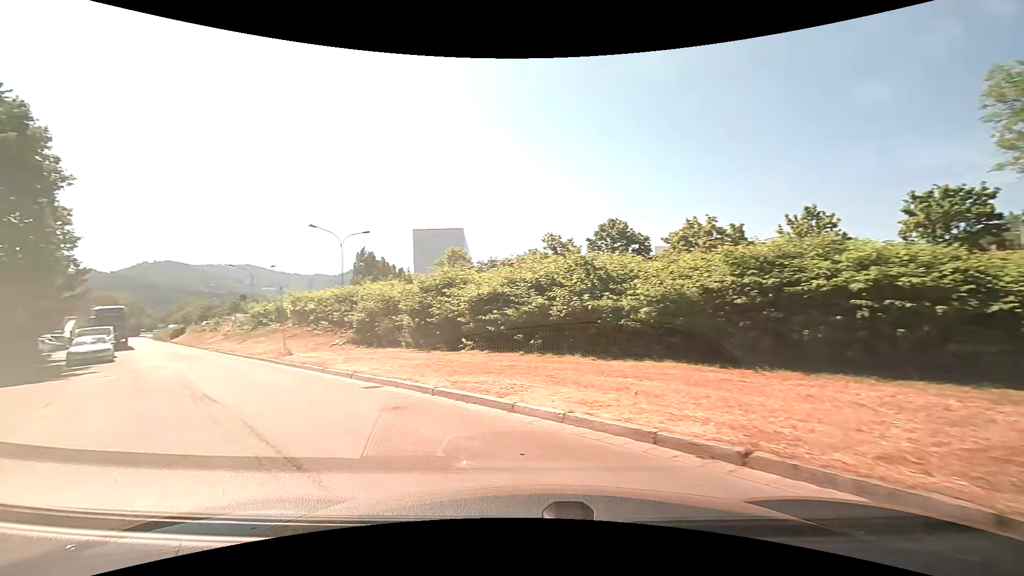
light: Day
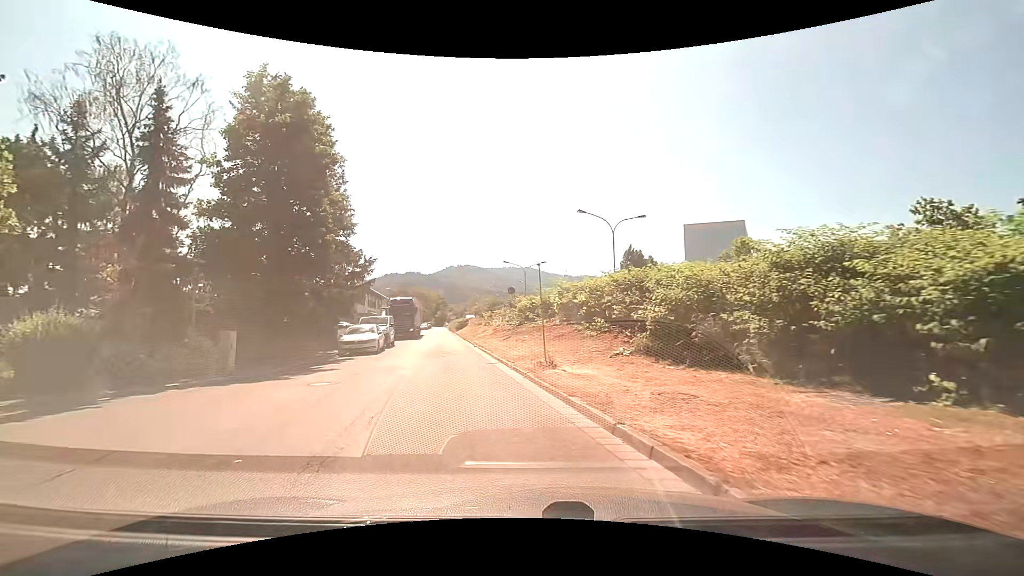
(-2.9, +8.6) m; -31°
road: unclassified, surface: asphalt
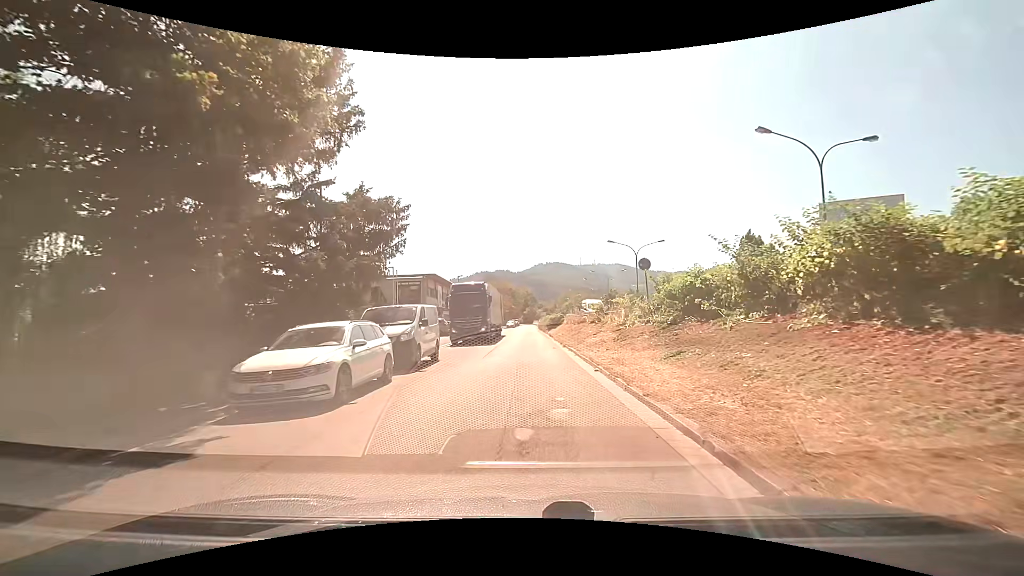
(-2.2, +16.4) m; -10°
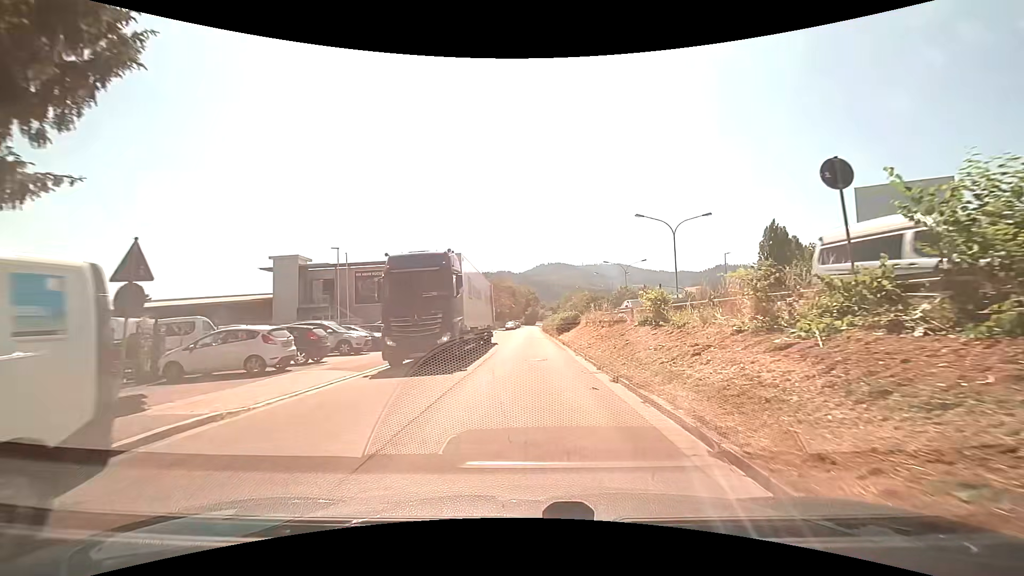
(0.0, +14.8) m; 0°
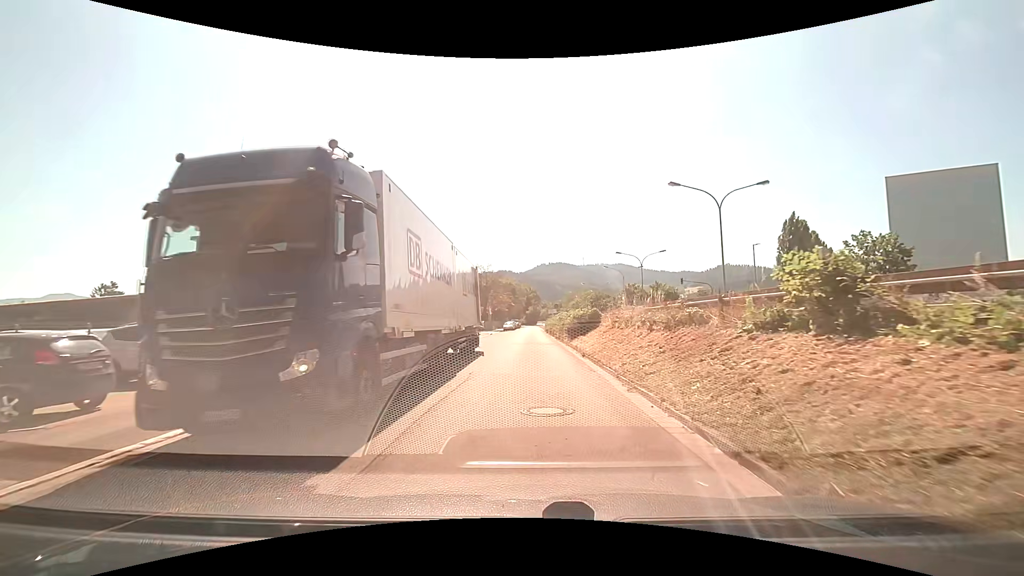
(0.0, +10.3) m; 0°
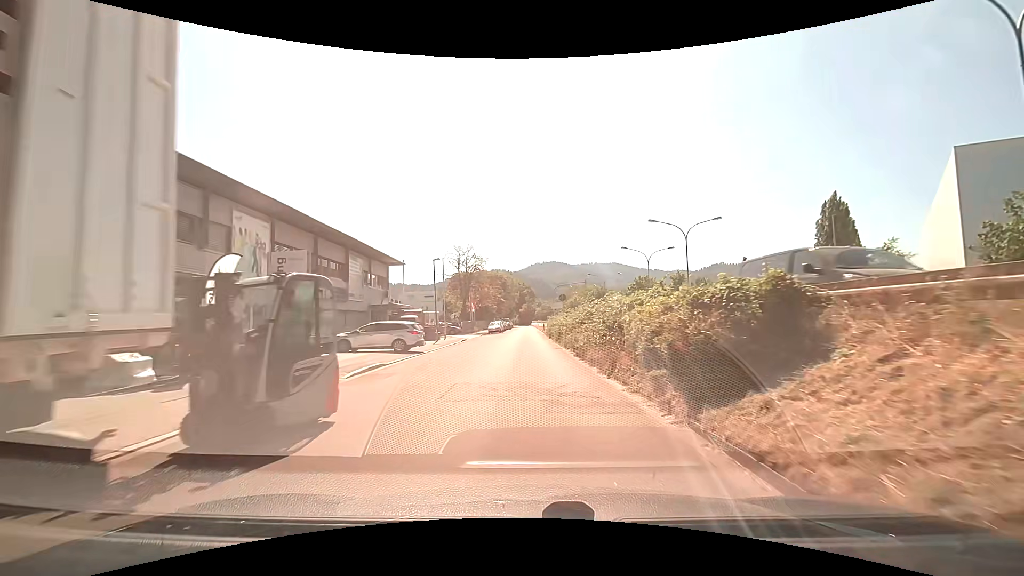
(+0.2, +21.2) m; 0°
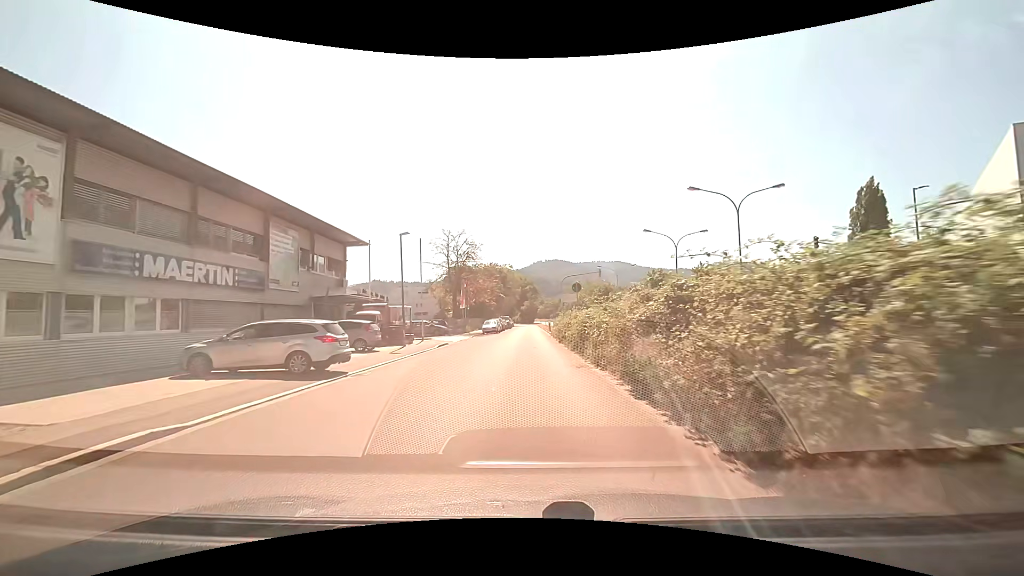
(+0.2, +10.8) m; +2°
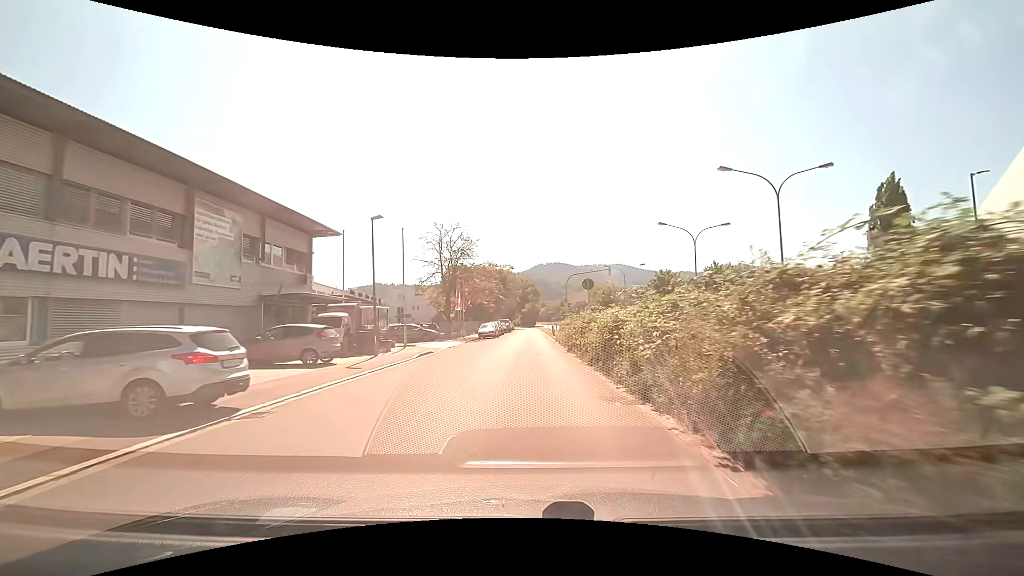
(-0.1, +5.5) m; -1°
(0, +10) (0, +20) (0, +30) (0, +40) (0, +50) (+1, +60) (+1, +70) (+1, +80) (+1, +90) (+1, +100) m
